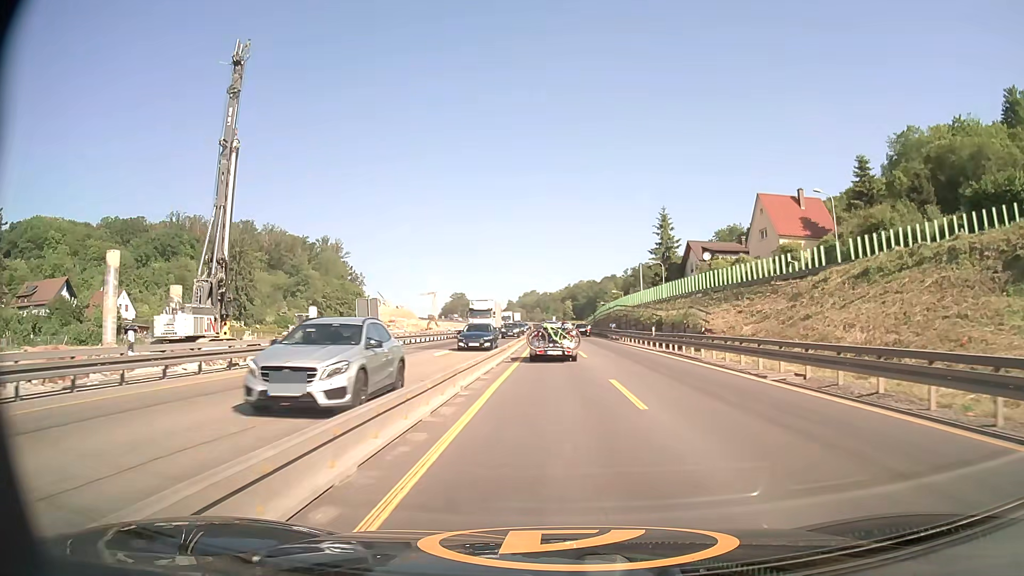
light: Day
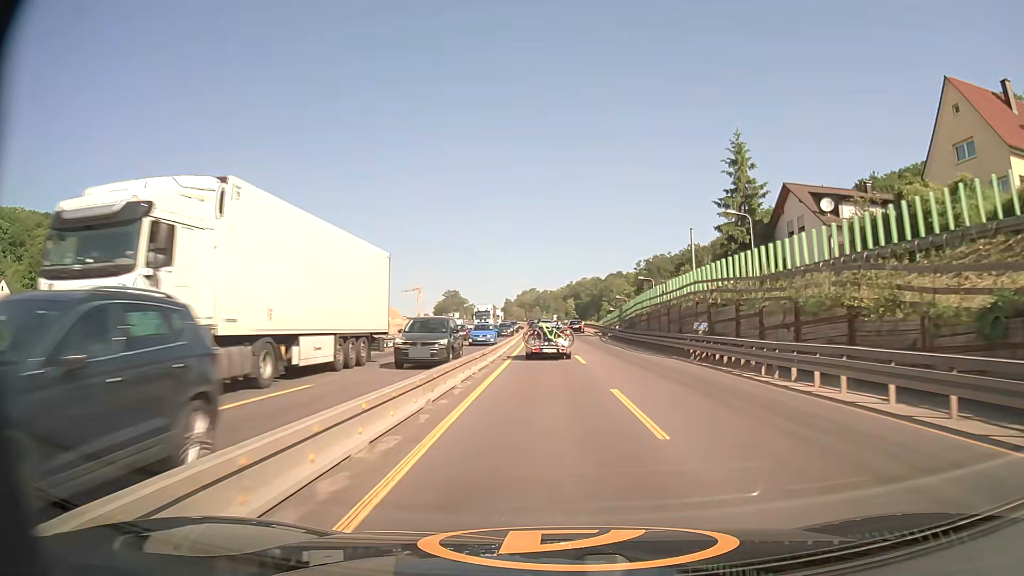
(+0.1, +39.1) m; 0°
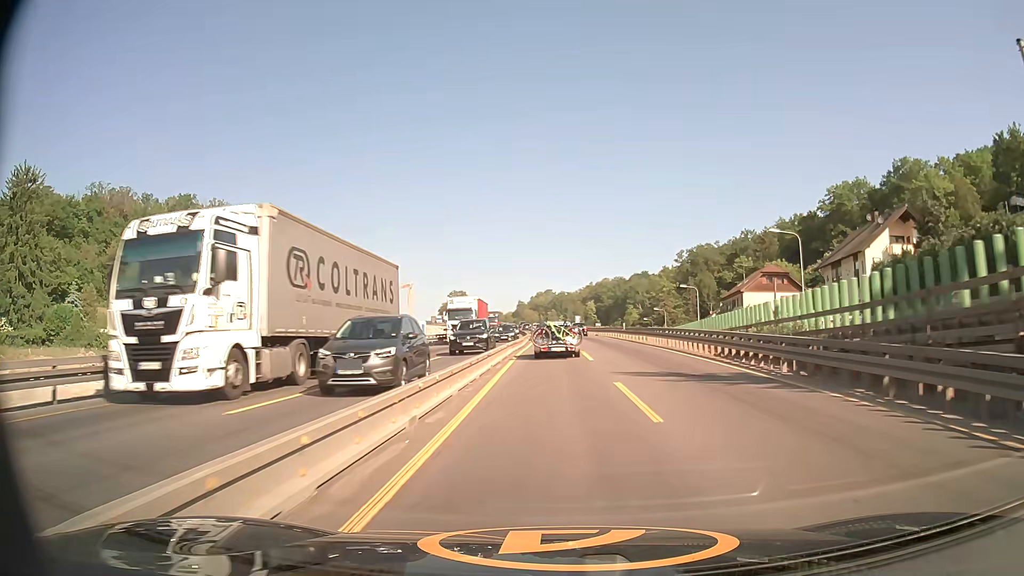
(-0.7, +50.4) m; -1°
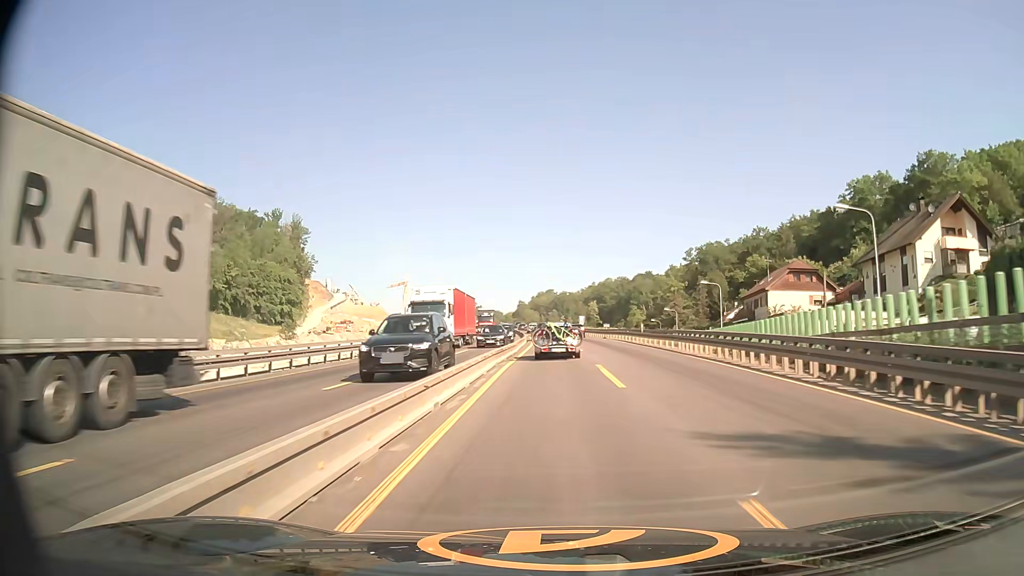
(0.0, +10.2) m; 0°
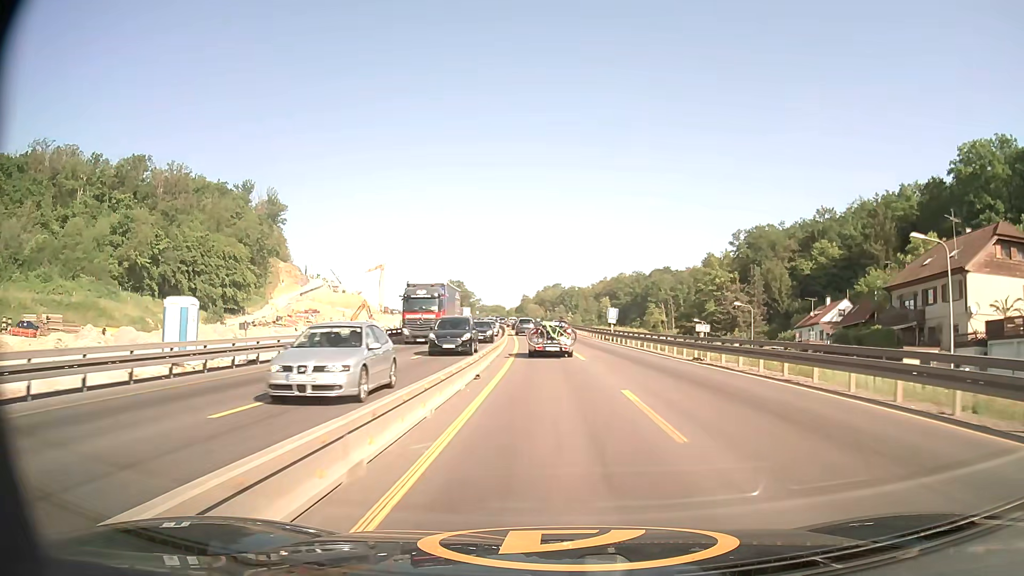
(-0.2, +41.1) m; -1°
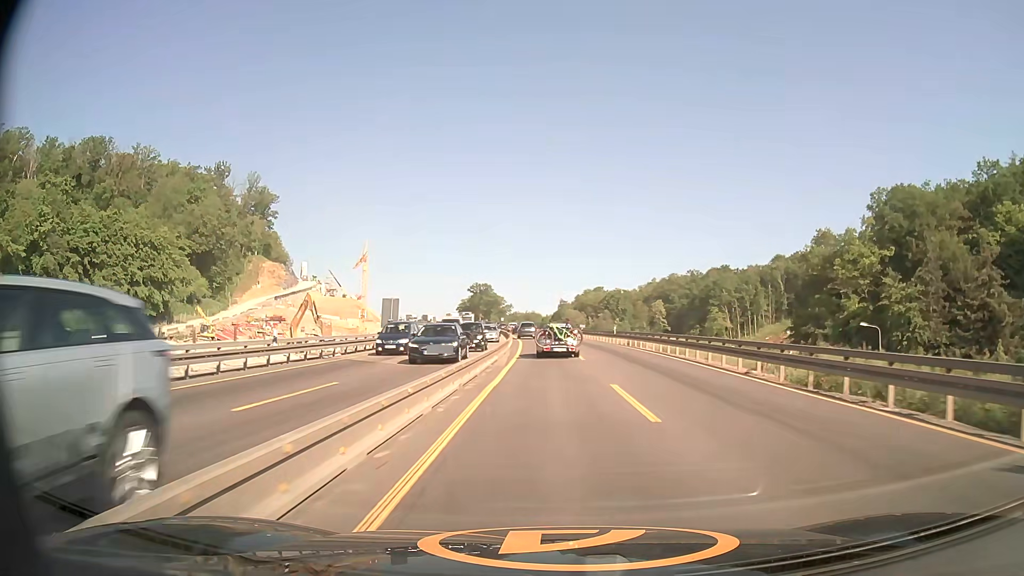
(-1.4, +51.8) m; -3°
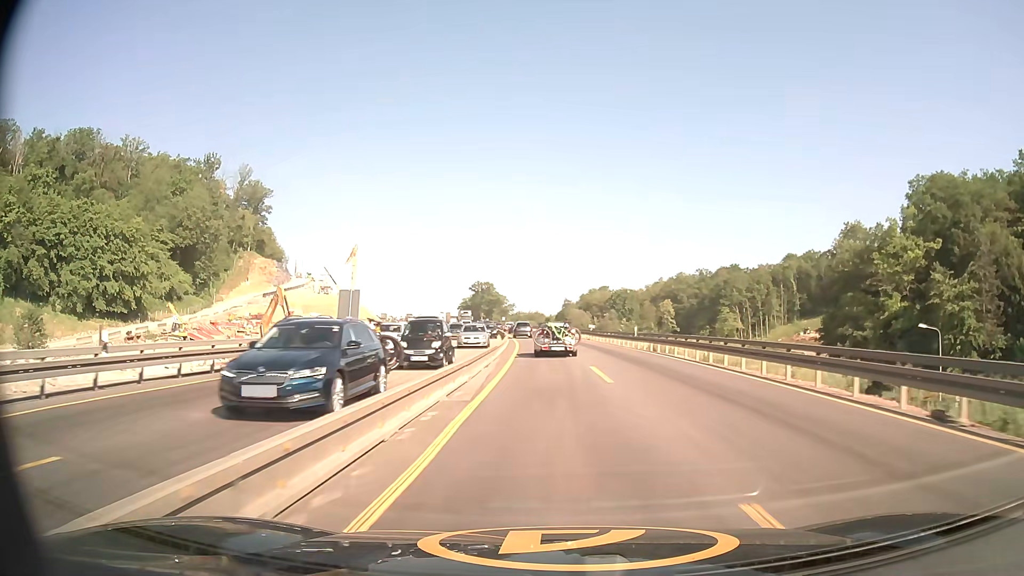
(0.0, +10.5) m; 0°
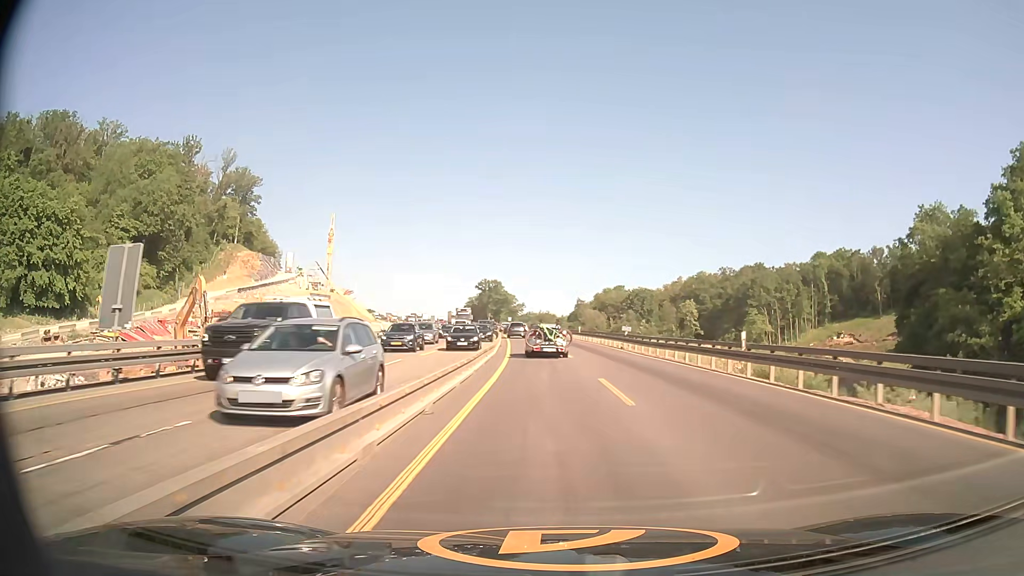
(-0.2, +21.3) m; -1°
(0, +10) (0, +20) (-1, +30) (-1, +40) (-2, +50) (-3, +60) (-3, +70) (-4, +80) (-5, +90) (-6, +100) m
